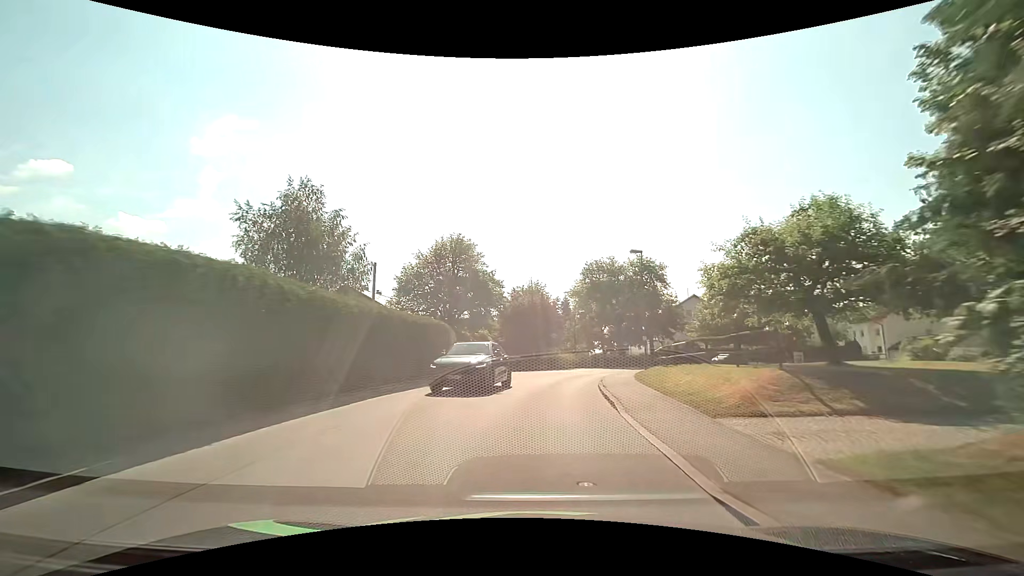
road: unclassified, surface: asphalt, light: Day
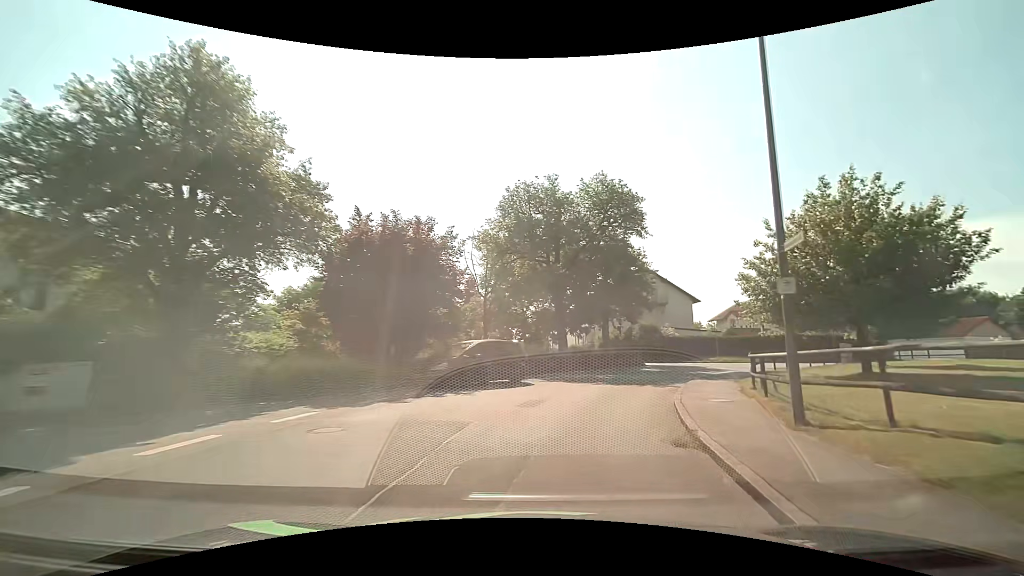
(+1.6, +25.3) m; +11°
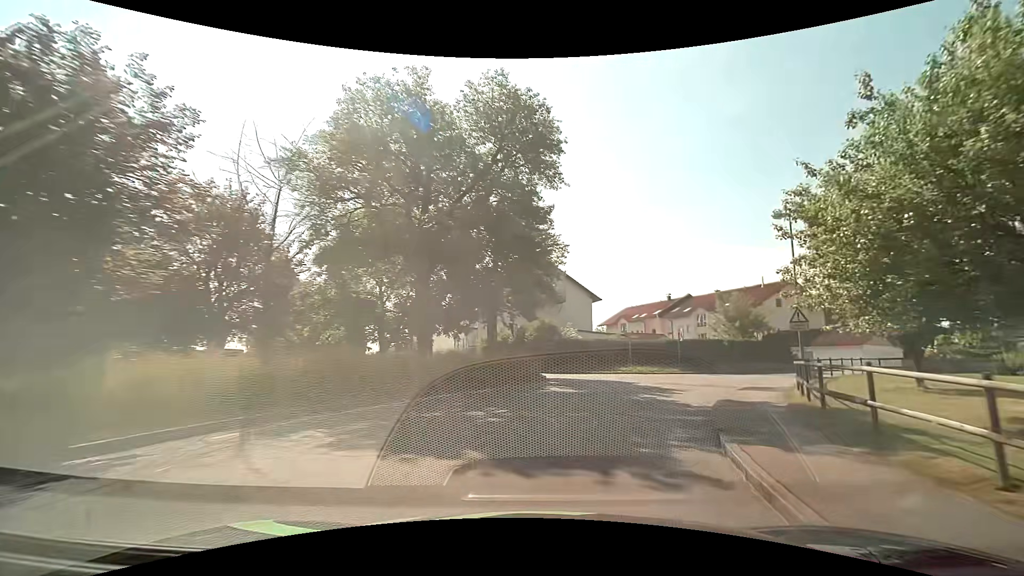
(+1.3, +12.3) m; +14°
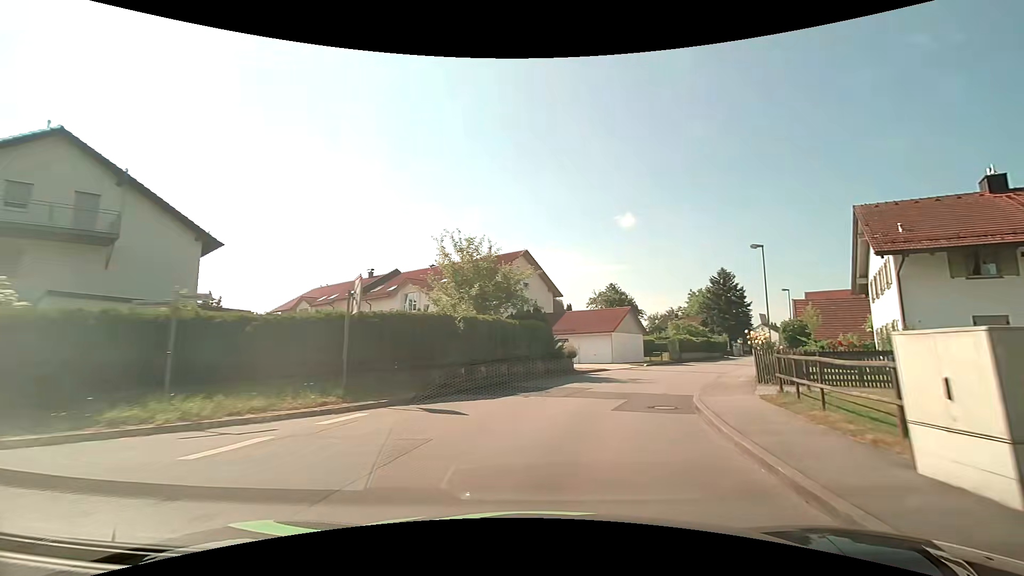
(+6.7, +23.4) m; +32°
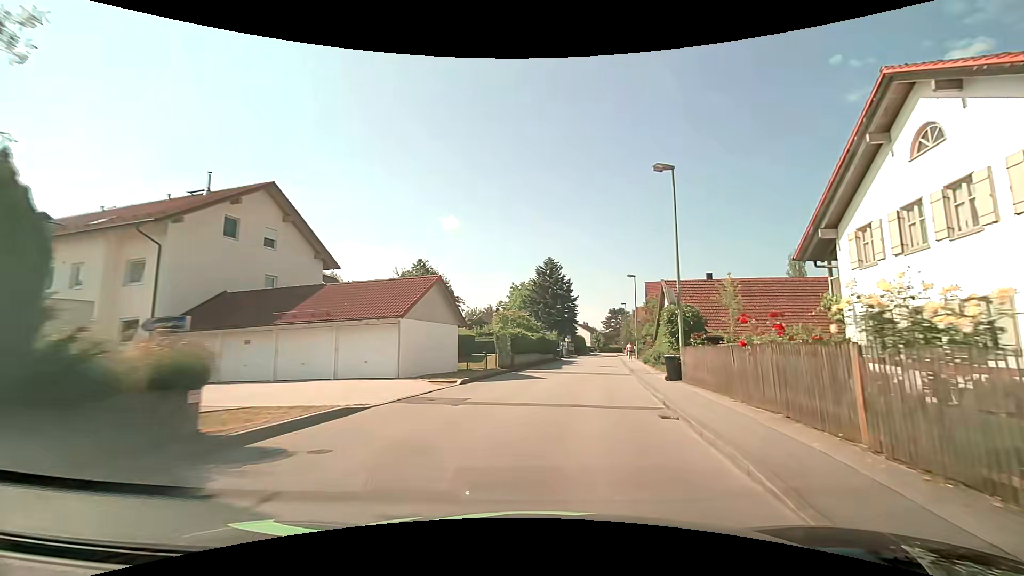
(+3.4, +18.4) m; +21°
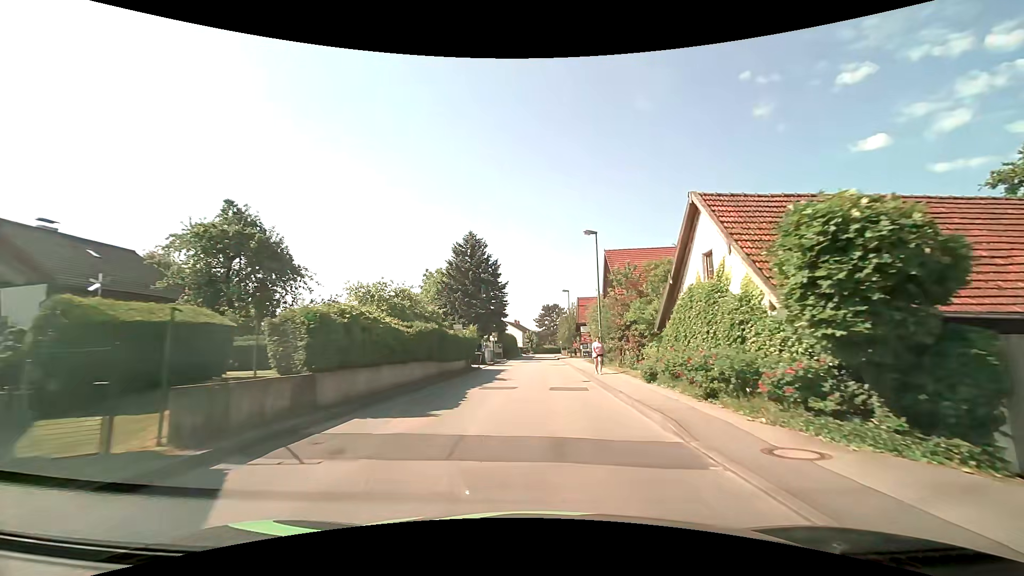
(+1.6, +19.4) m; +8°
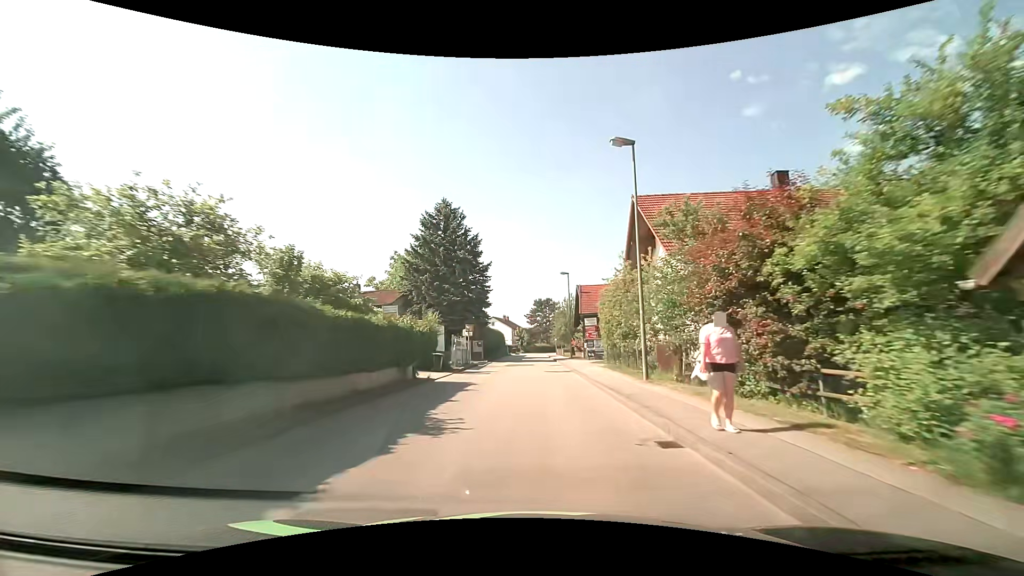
(+0.1, +13.4) m; +1°
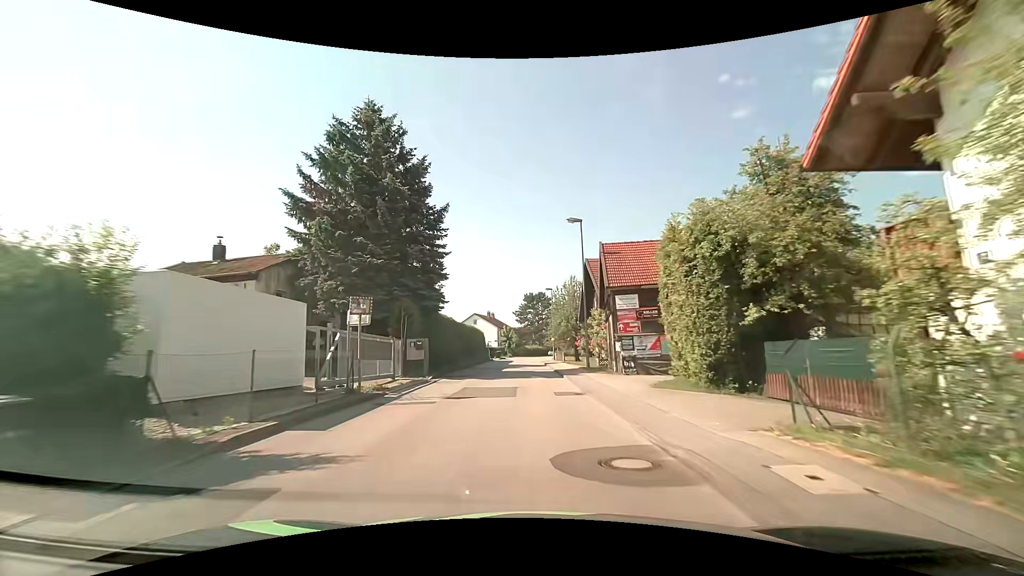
(+0.3, +20.8) m; +1°
(0, +10) (0, +20) (0, +30) (-1, +40) (-1, +50) (-1, +60) (-1, +70) (0, +80) (+1, +90) (+3, +100) m
